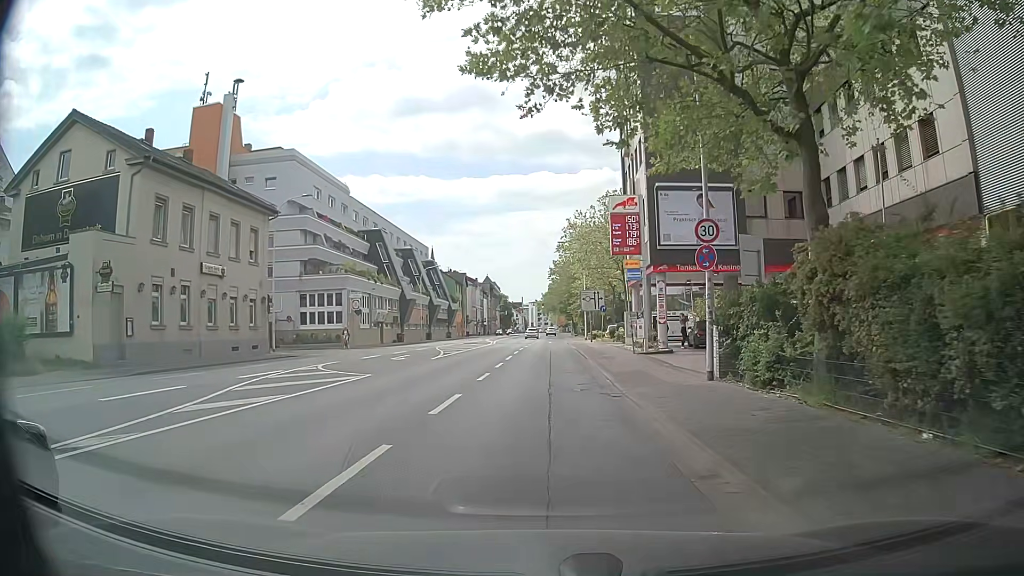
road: primary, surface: asphalt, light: Day
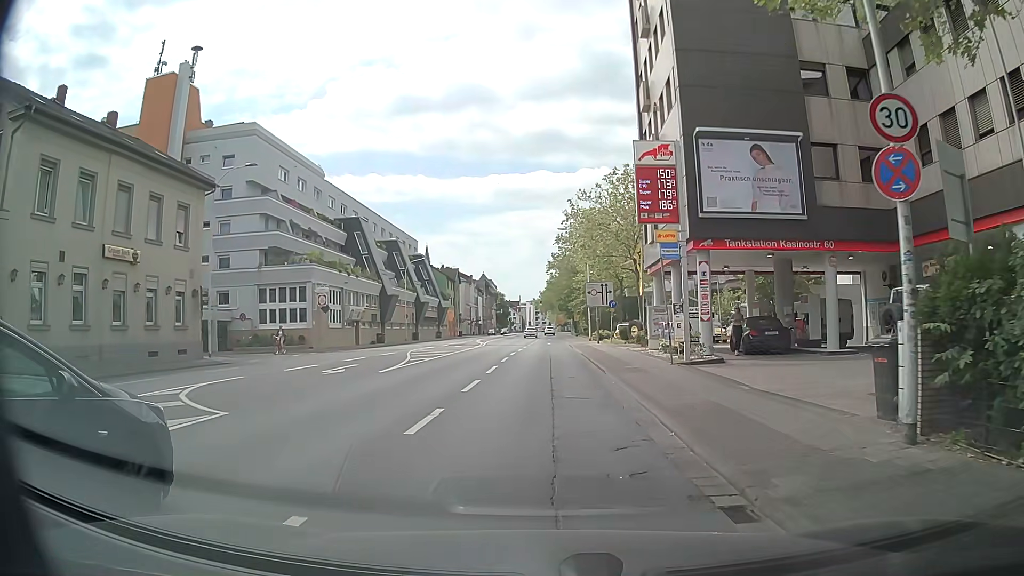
(-0.2, +8.9) m; -1°
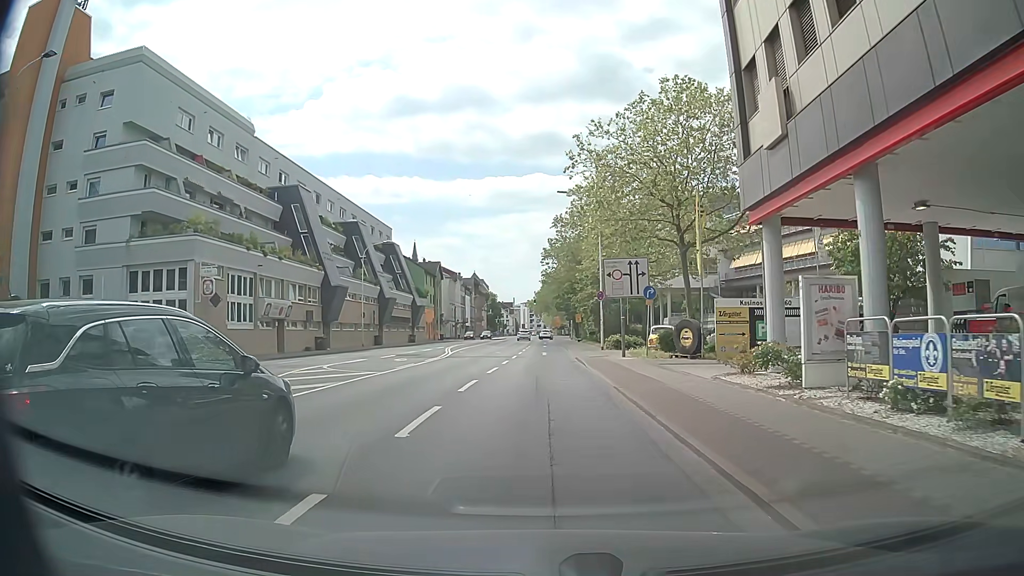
(+0.1, +17.9) m; 0°
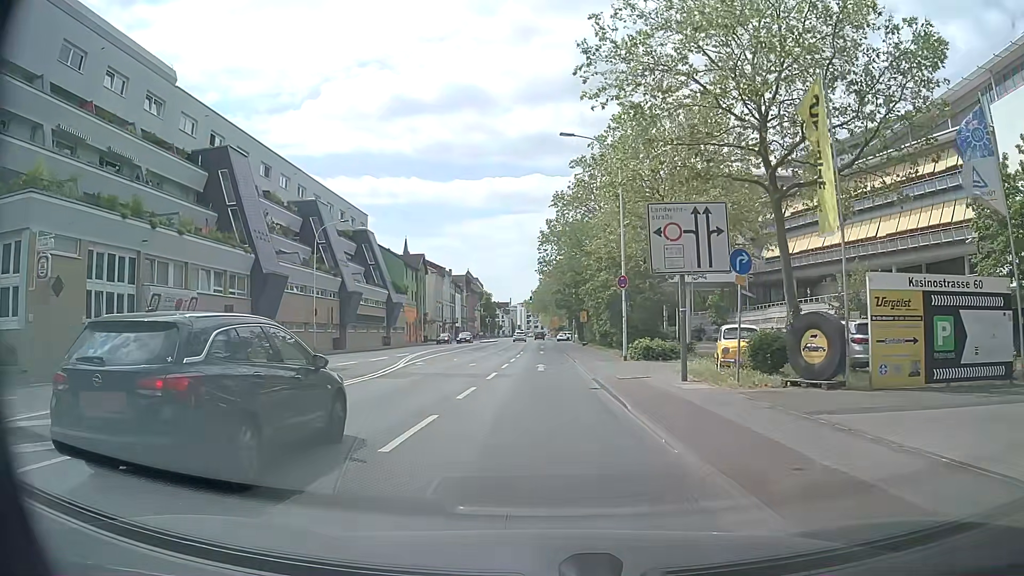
(0.0, +13.4) m; -1°
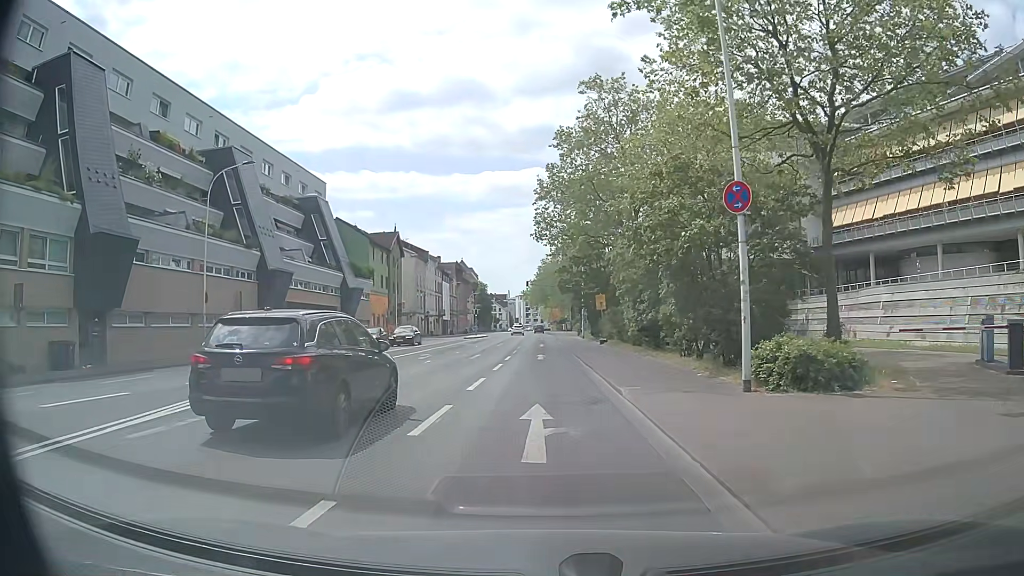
(+0.3, +18.0) m; +1°
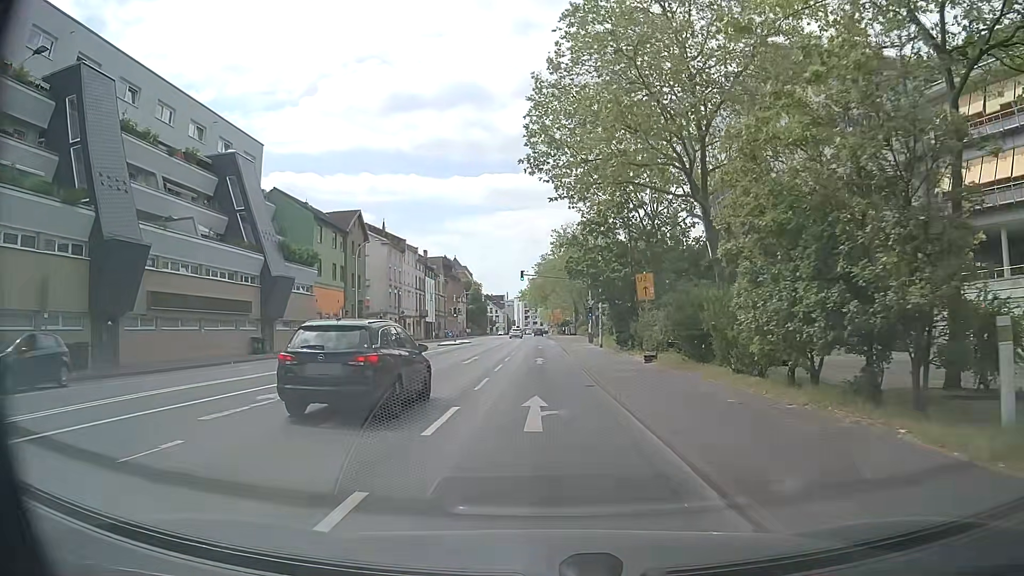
(0.0, +18.0) m; 0°
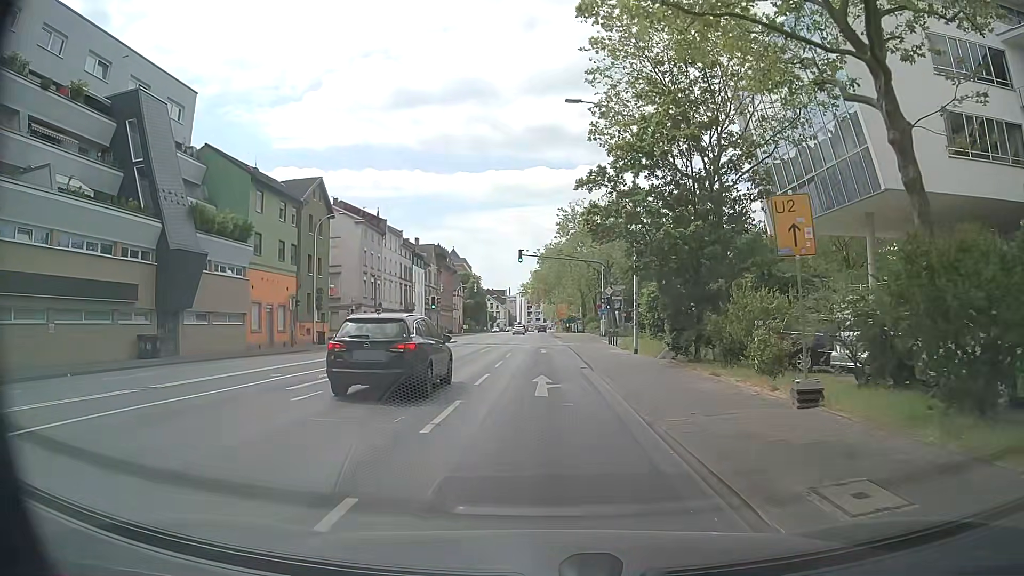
(-0.1, +13.5) m; 0°
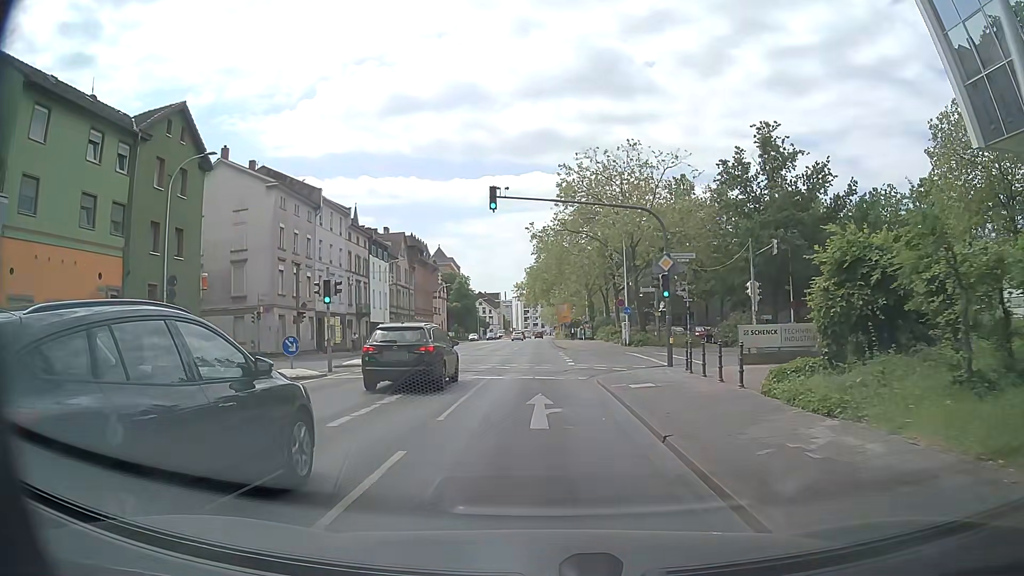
(-0.3, +22.4) m; 0°
(0, +10) (0, +20) (0, +30) (-1, +40) (-1, +50) (-1, +60) (-1, +70) (-1, +80) (-2, +90) (-2, +100) m
